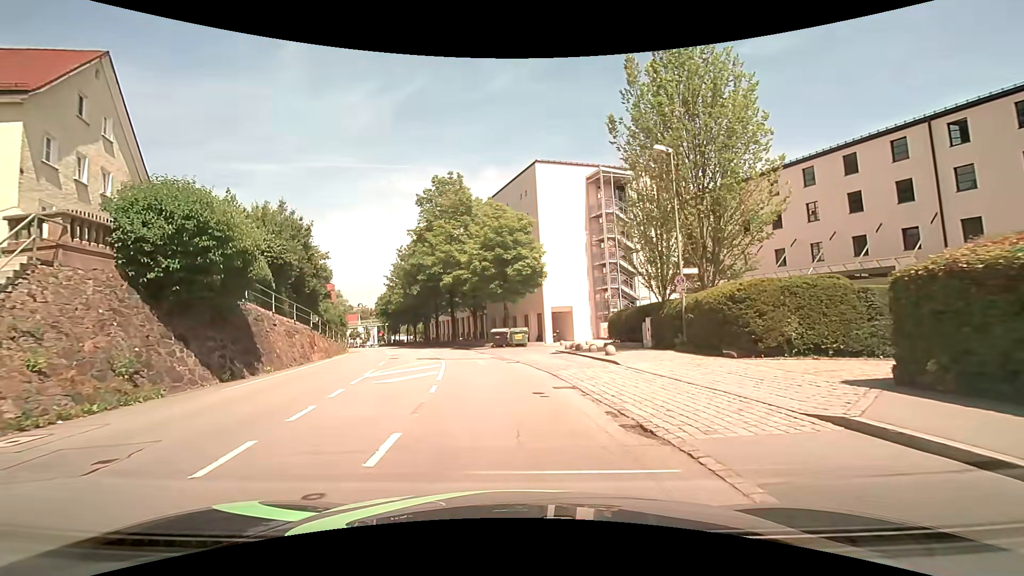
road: tertiary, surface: asphalt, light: Day
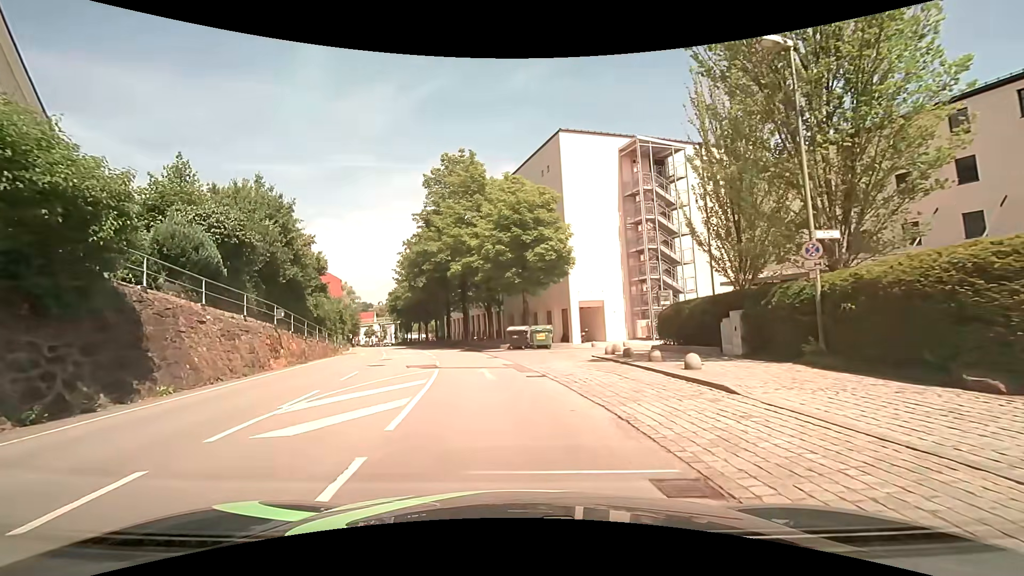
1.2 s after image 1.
(-0.1, +7.3) m; -2°
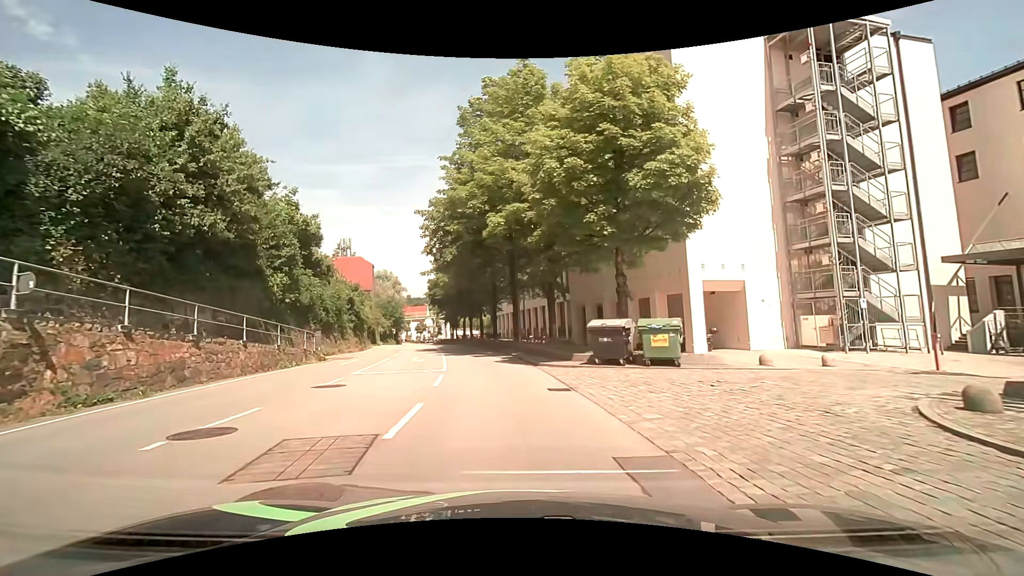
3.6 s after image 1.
(-1.0, +15.7) m; -7°
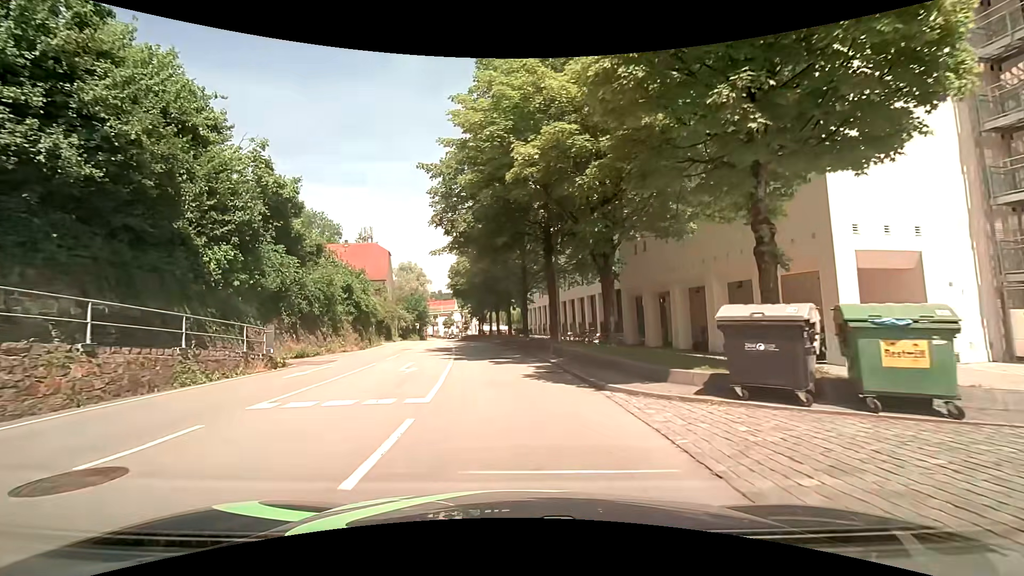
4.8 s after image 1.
(-0.2, +8.4) m; -3°
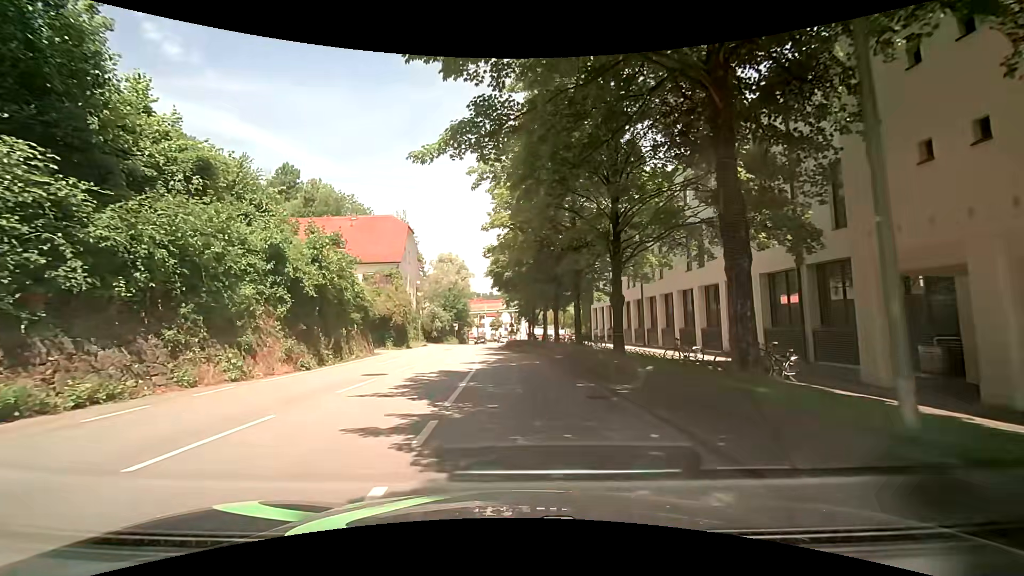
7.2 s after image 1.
(-1.0, +17.3) m; -5°
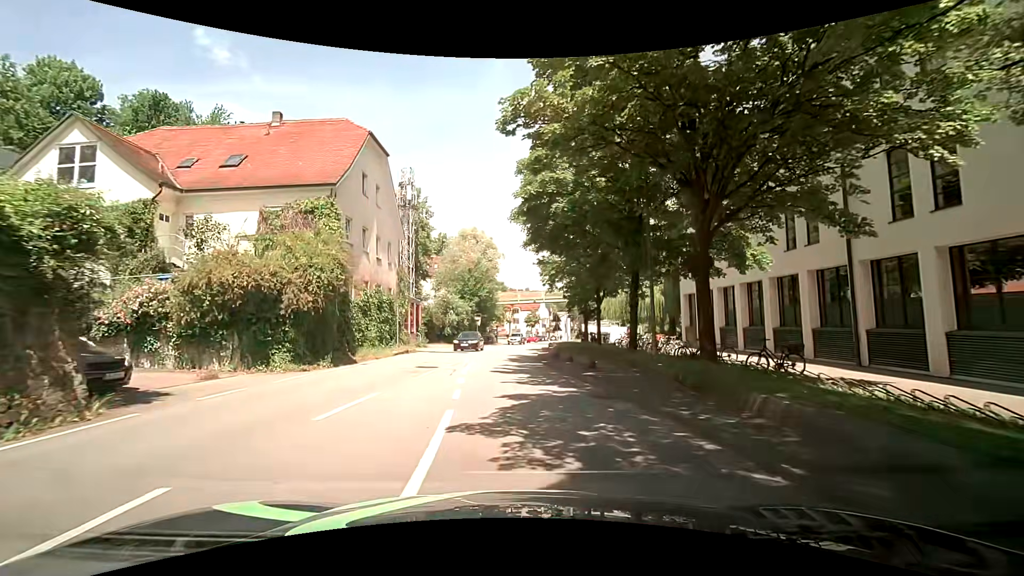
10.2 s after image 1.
(-1.1, +22.2) m; -5°
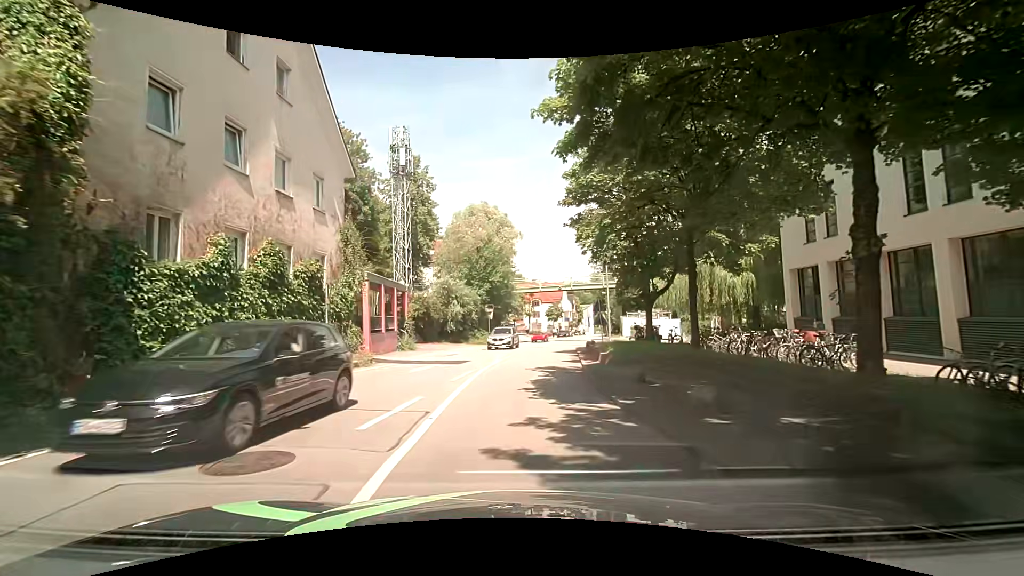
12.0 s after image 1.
(-0.2, +13.0) m; -1°
(0, +10) (0, +20) (+1, +30) (+2, +40) (+4, +50) (+6, +60) (+7, +69) (+9, +79) (+11, +89) (+13, +99) m
